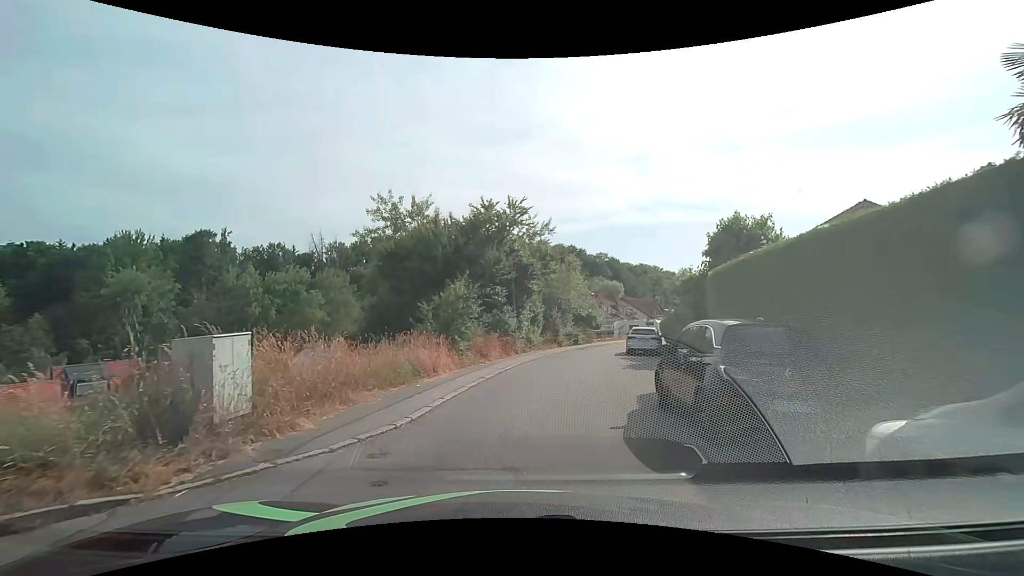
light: Day
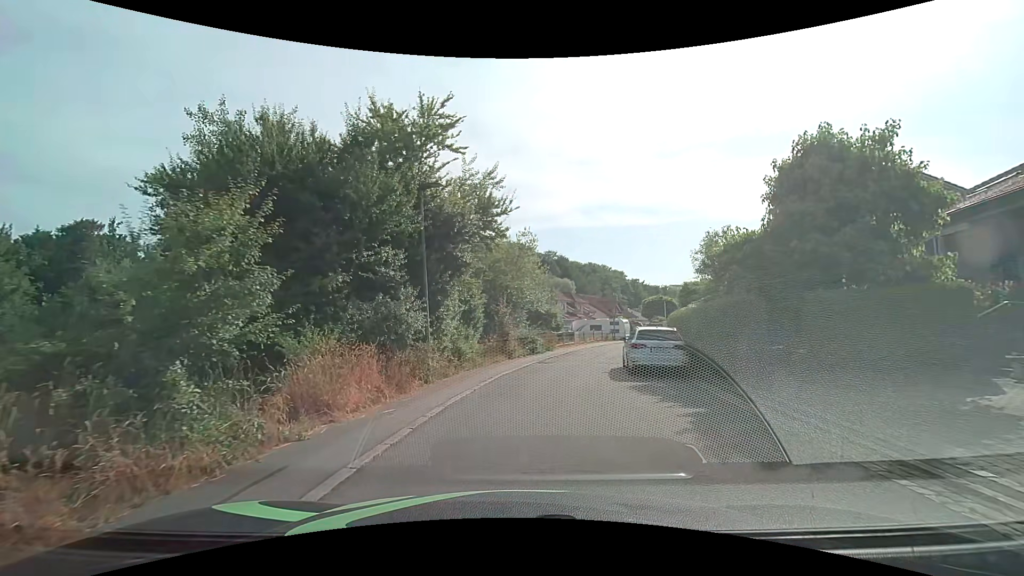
(+0.6, +11.3) m; +6°
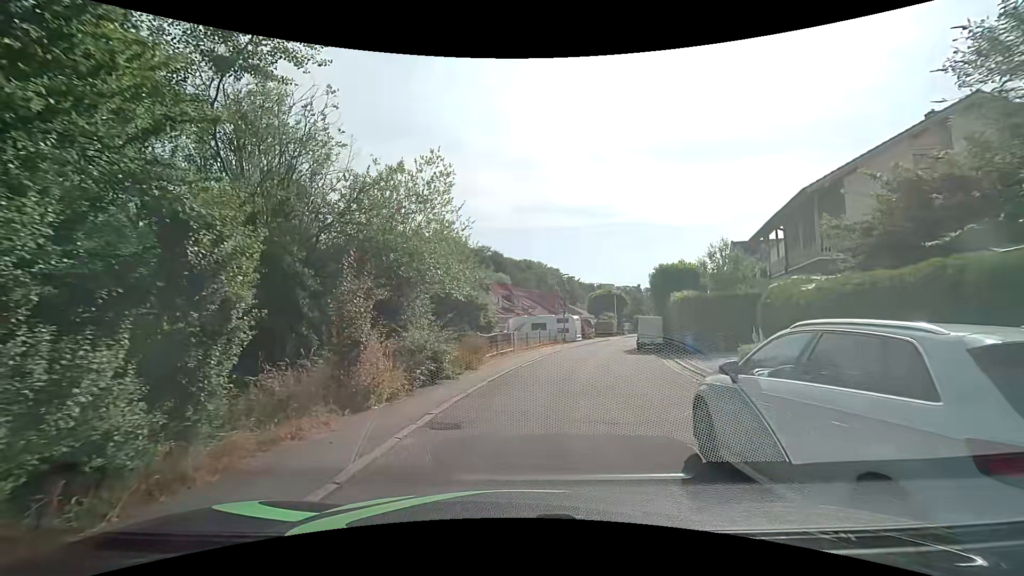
(+0.8, +12.4) m; +7°
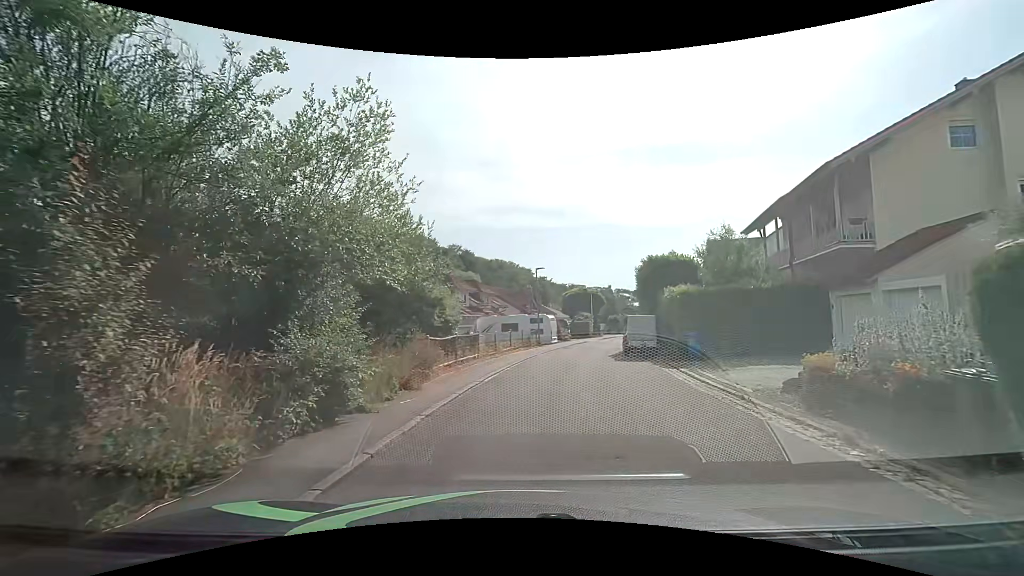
(+0.1, +4.5) m; +4°
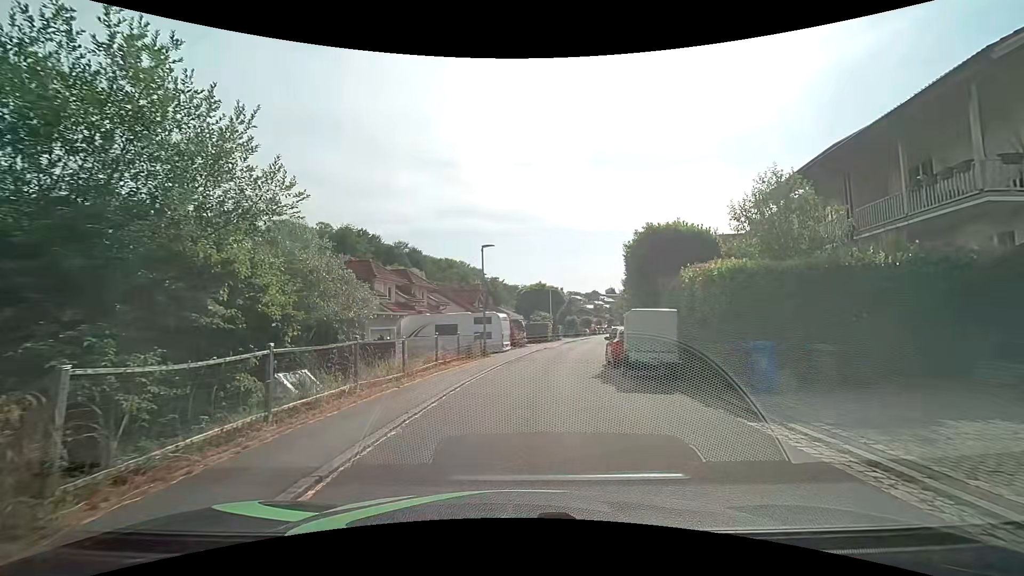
(+0.4, +9.6) m; +5°
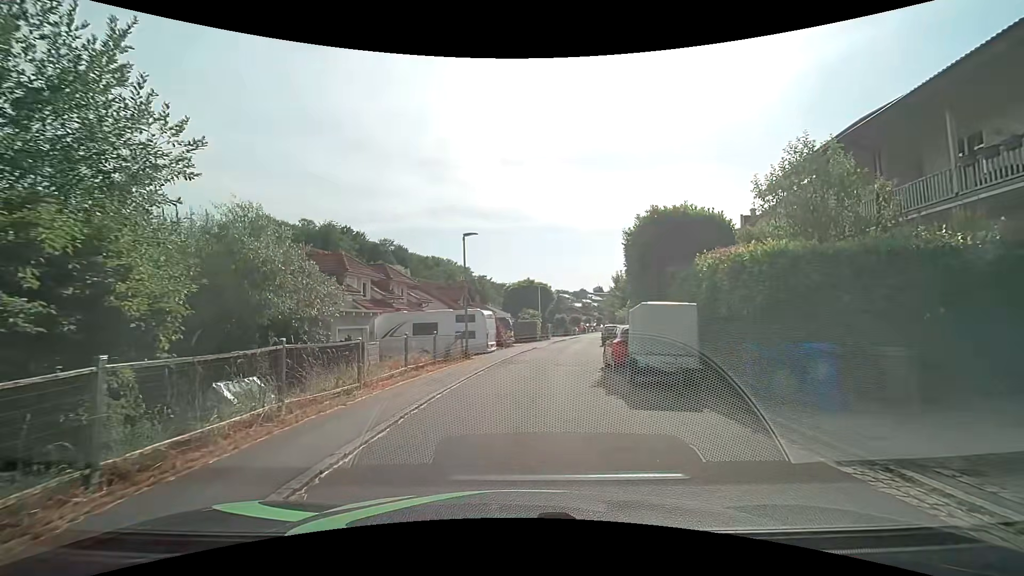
(+0.1, +2.5) m; +2°
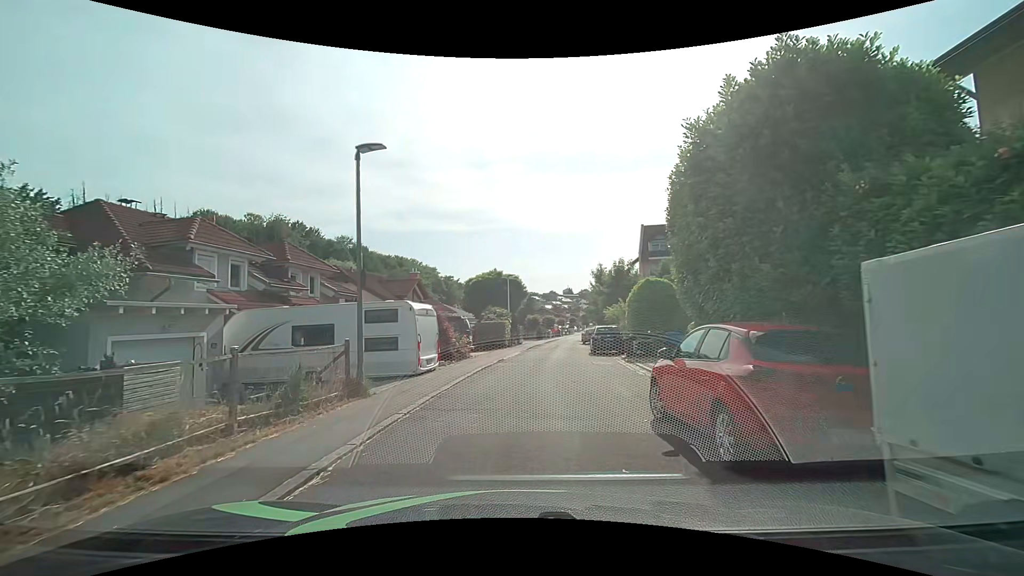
(+0.2, +9.9) m; +4°
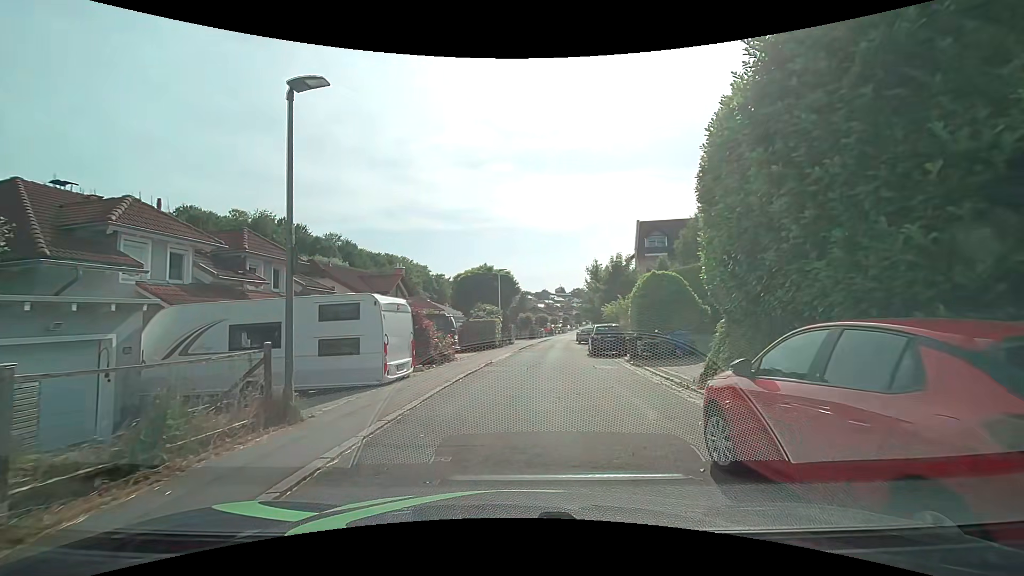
(0.0, +2.7) m; 0°
(0, +10) (+1, +20) (+2, +30) (+3, +40) (+4, +50) (+5, +60) (+7, +70) (+9, +79) (+12, +89) (+14, +99) m
